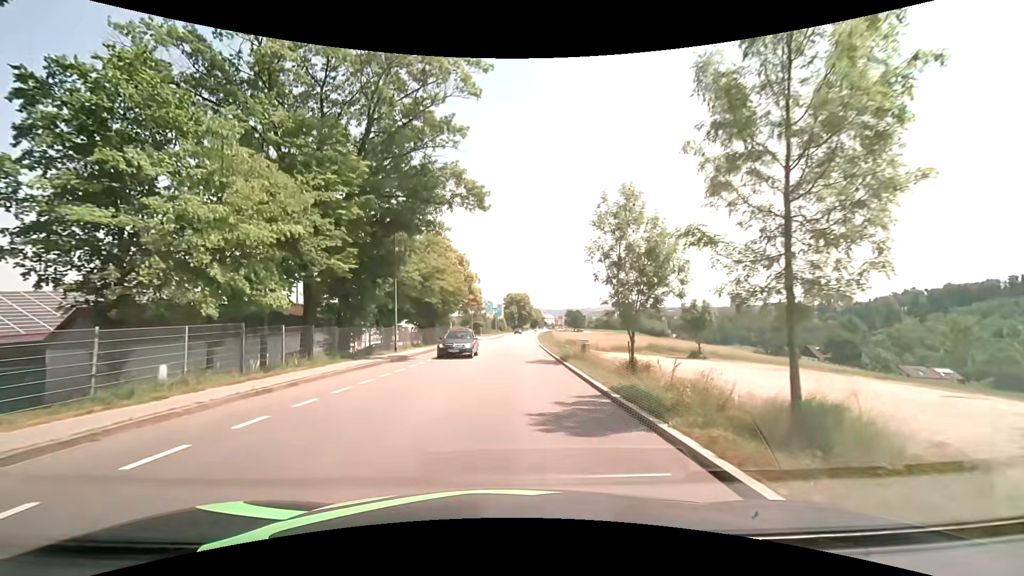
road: tertiary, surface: asphalt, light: Day
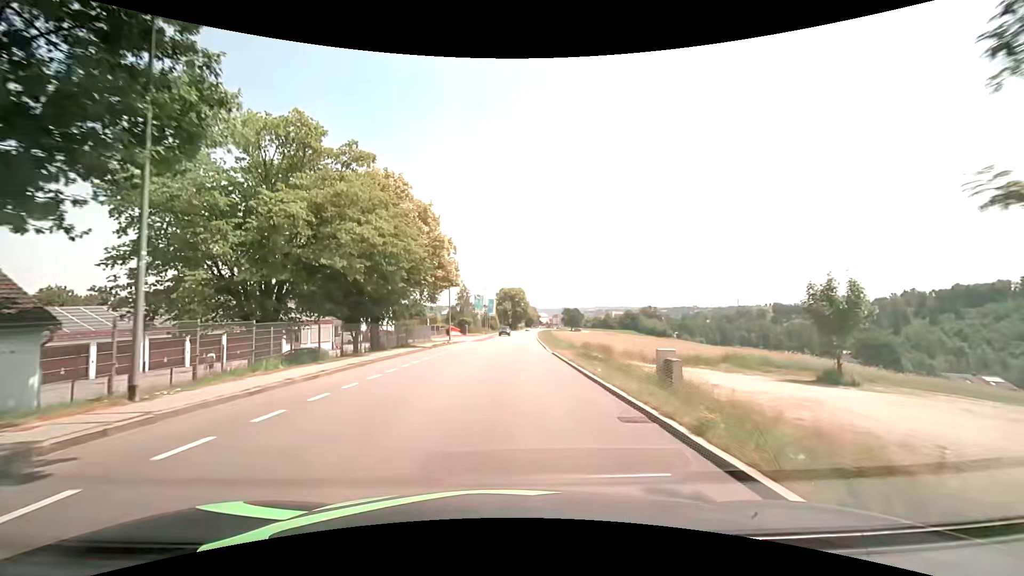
(+0.2, +20.0) m; +1°
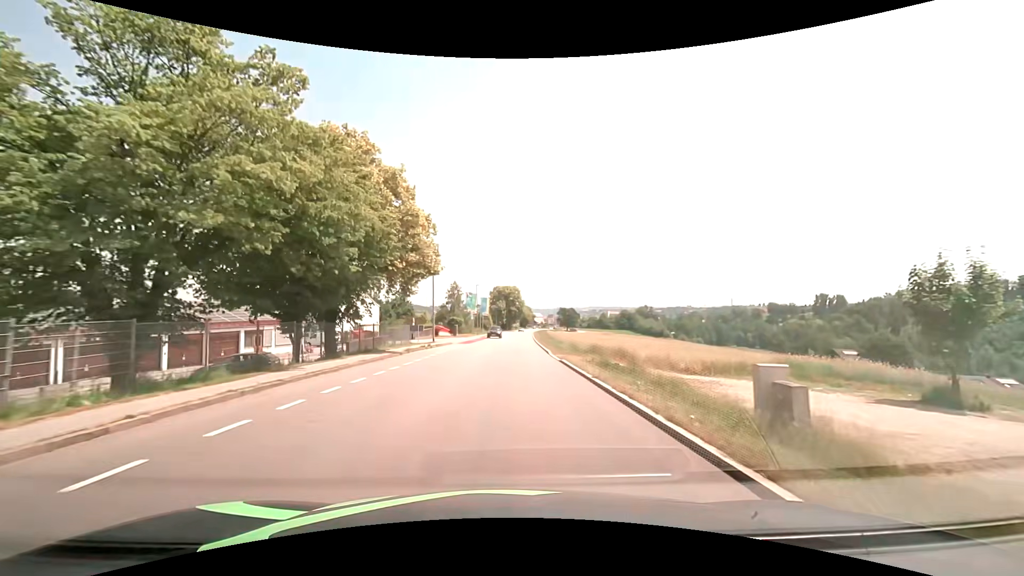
(+0.1, +7.1) m; 0°
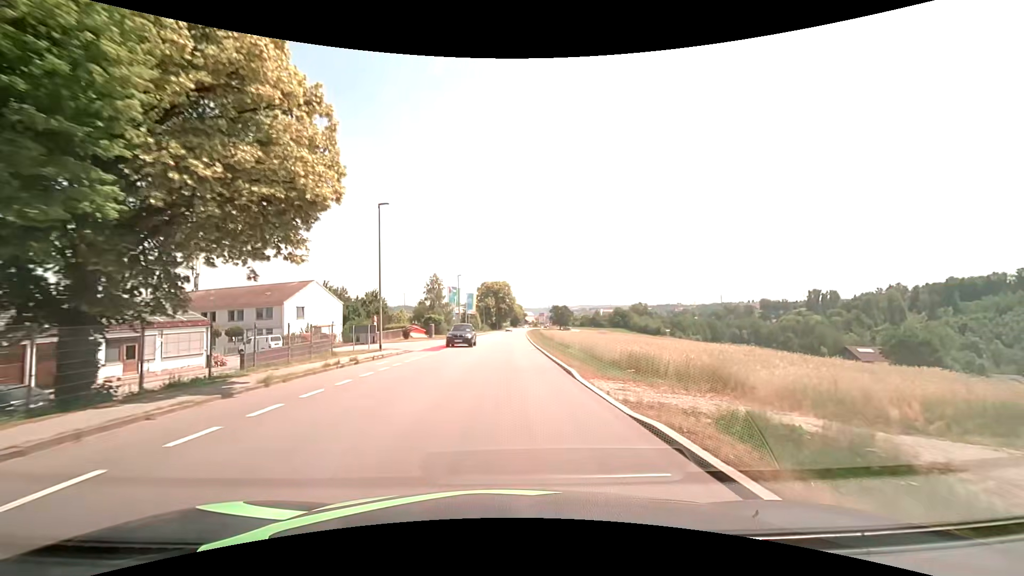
(+0.3, +14.4) m; +1°
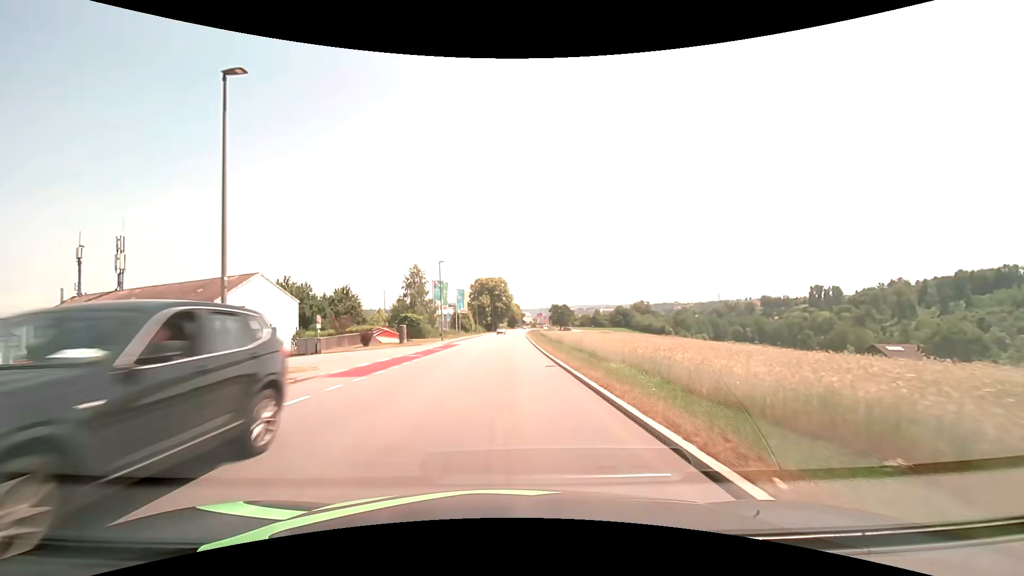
(+0.1, +14.7) m; 0°
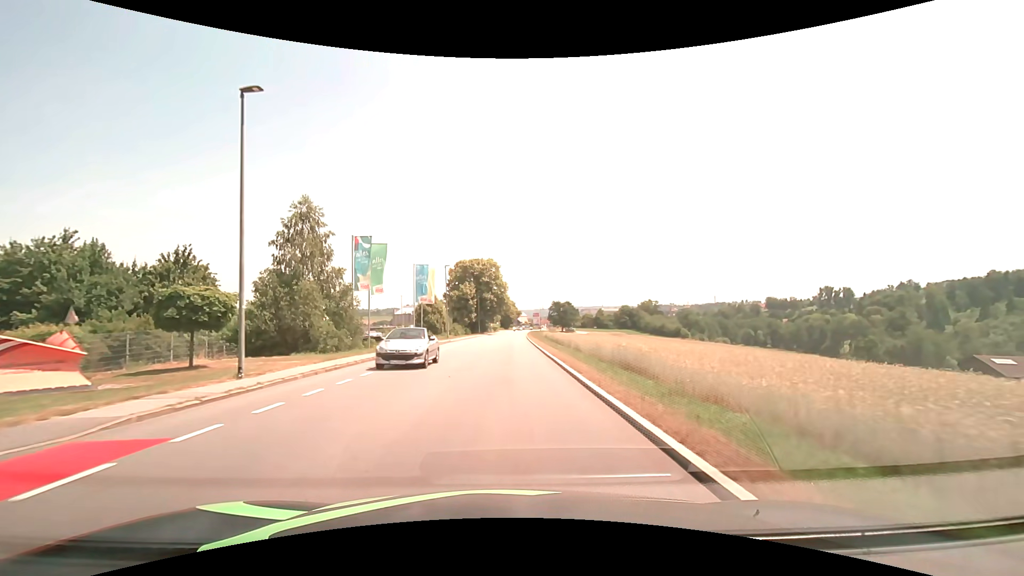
(+0.4, +37.2) m; +1°
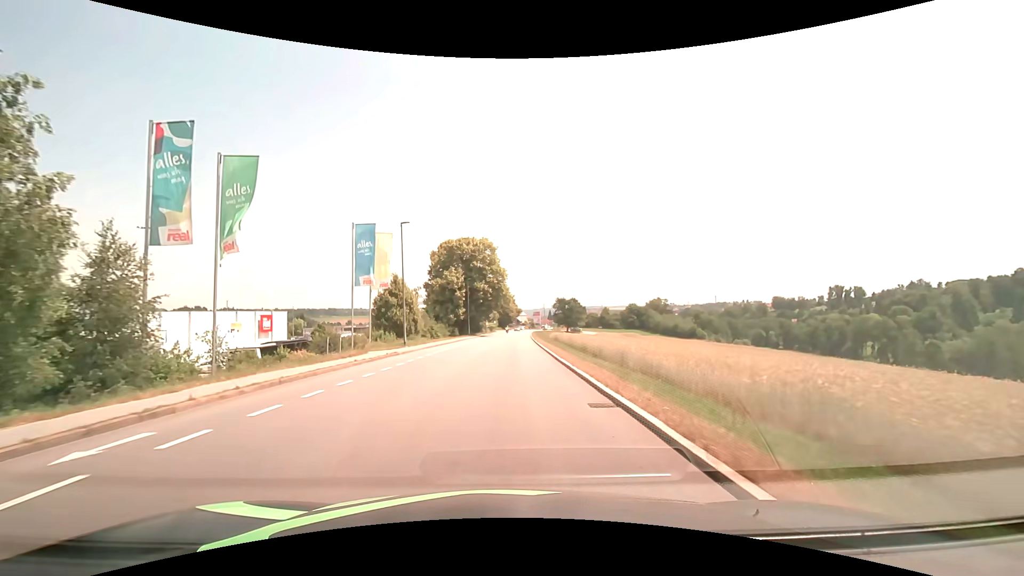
(0.0, +22.5) m; 0°
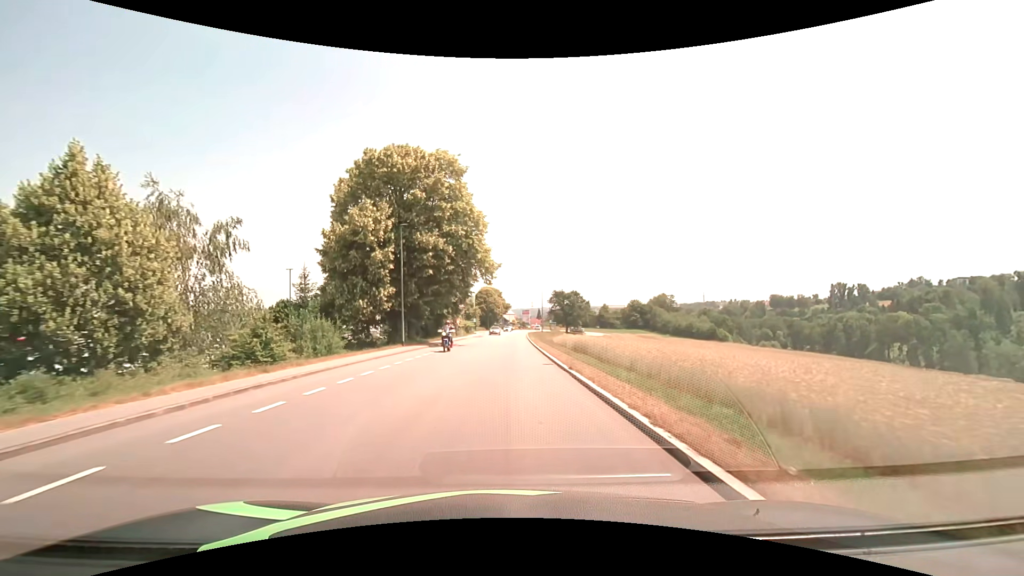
(+0.5, +37.8) m; +1°
